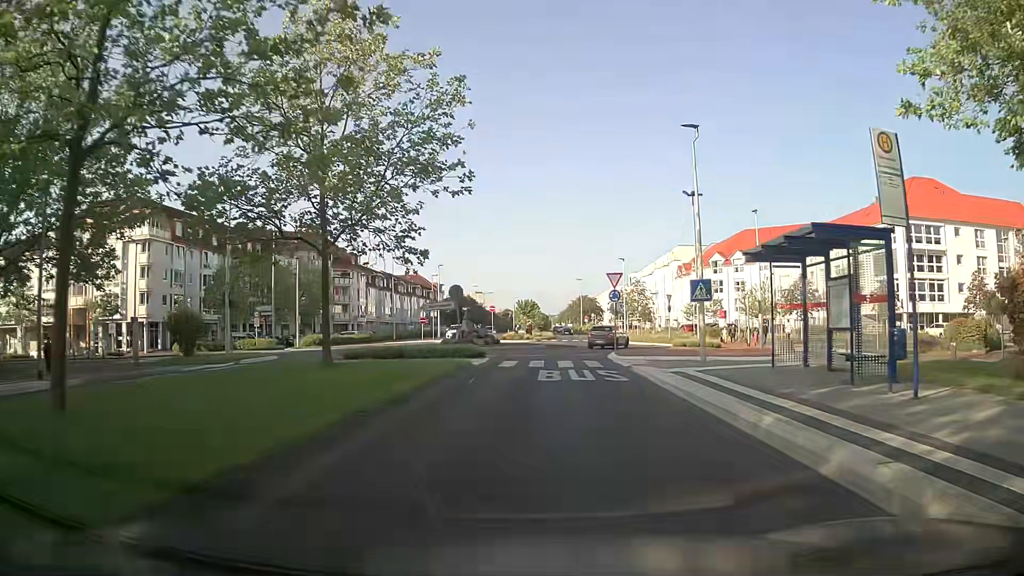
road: secondary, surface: asphalt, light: Day
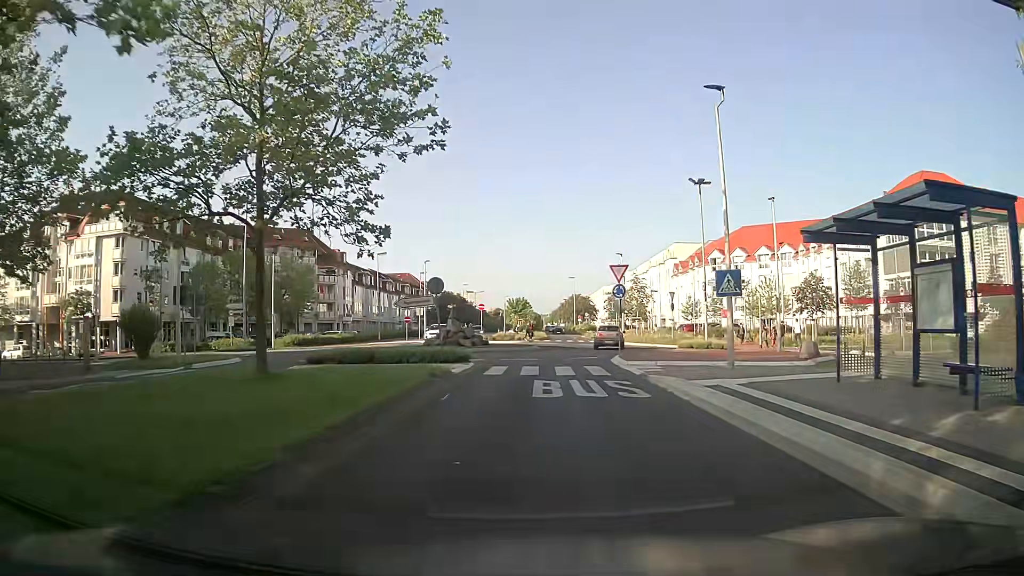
(-0.1, +3.9) m; -1°
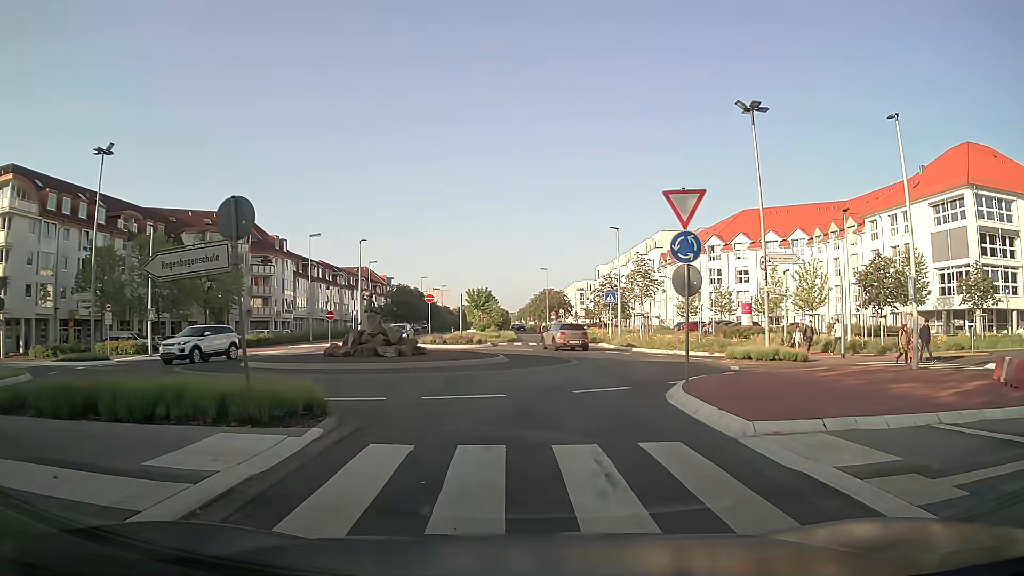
(+0.5, +14.8) m; +3°
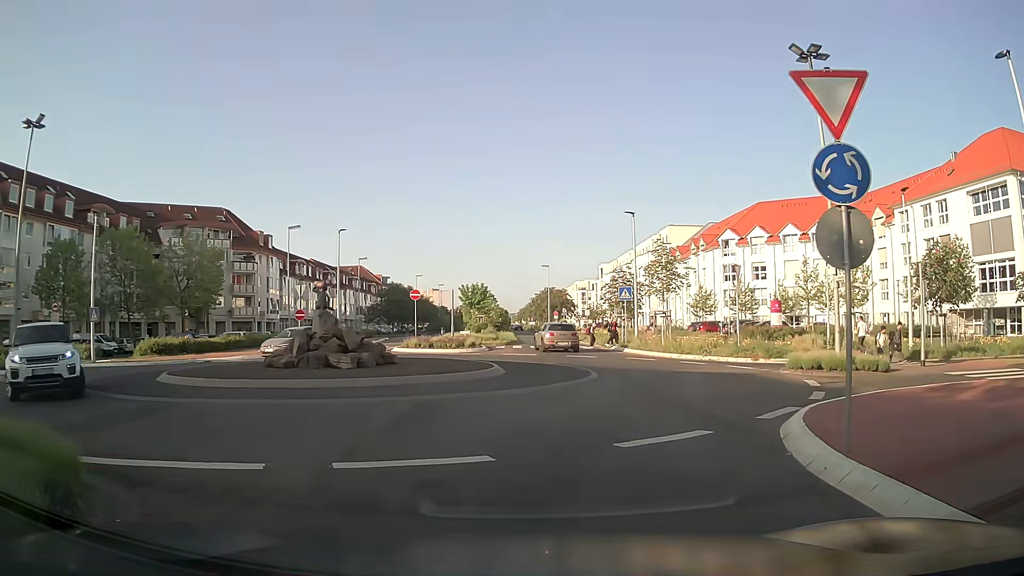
(0.0, +6.1) m; -2°
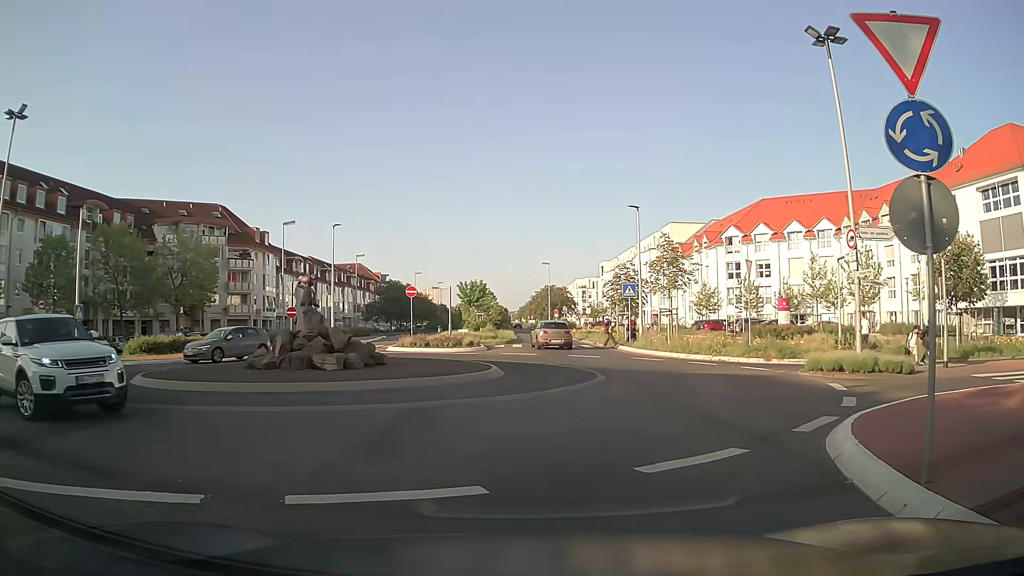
(0.0, +1.3) m; +1°
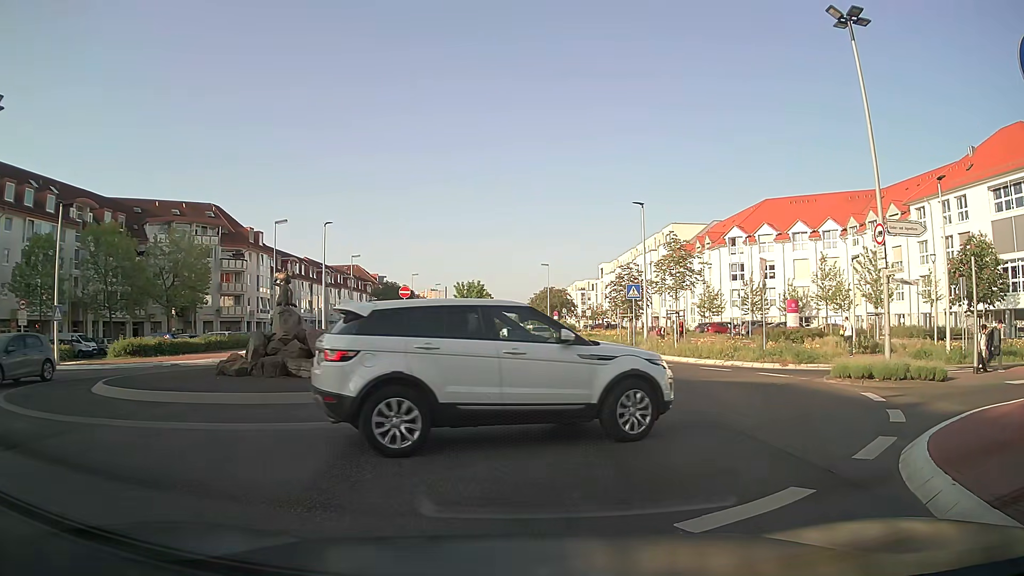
(0.0, +1.6) m; +1°
